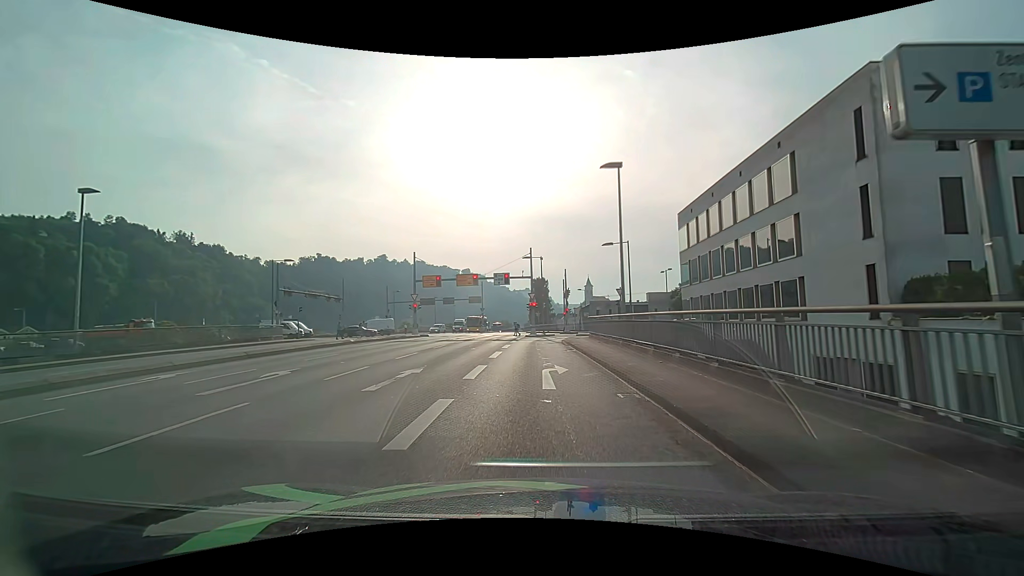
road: primary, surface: asphalt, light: Day
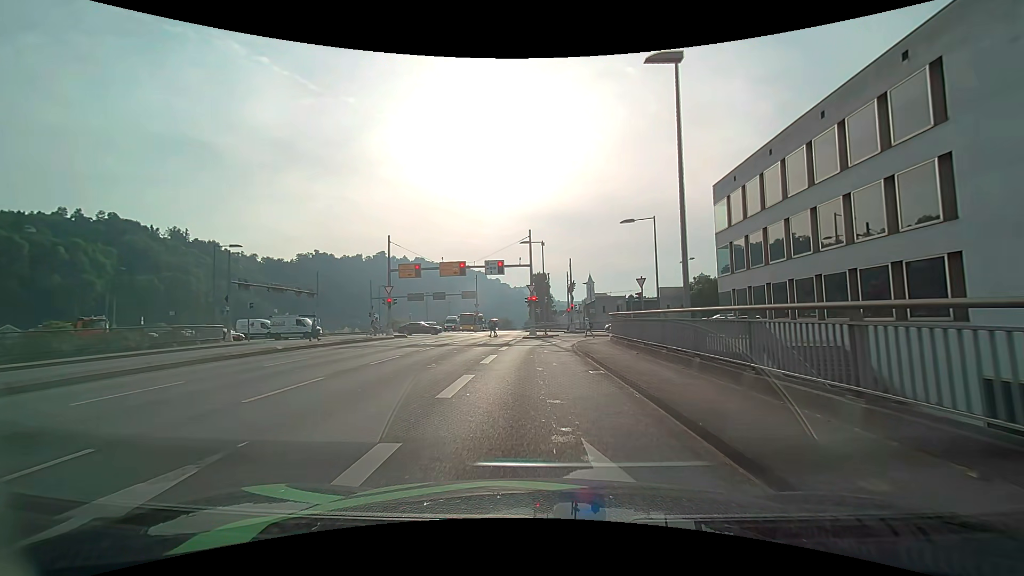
(0.0, +8.8) m; 0°
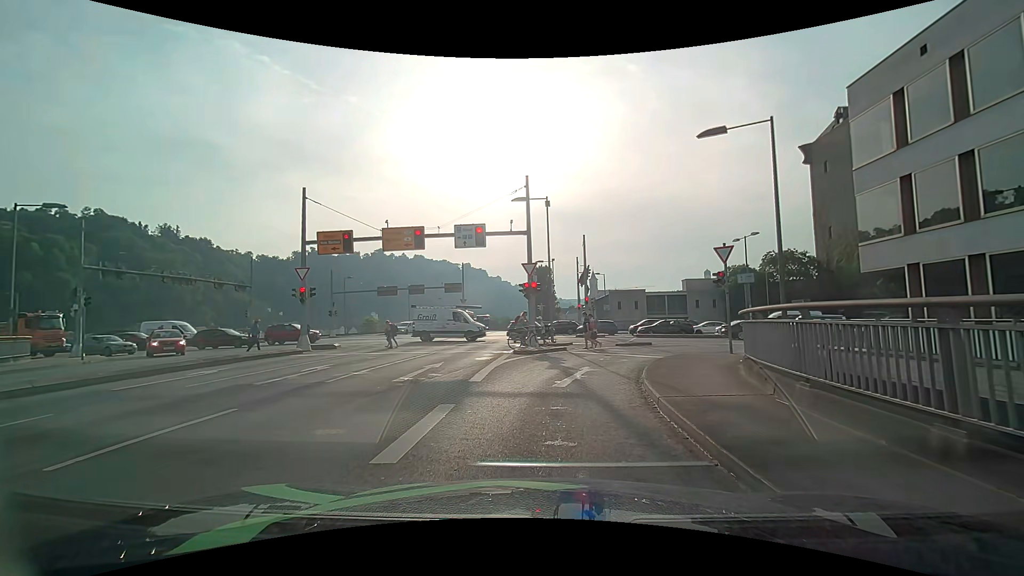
(0.0, +15.2) m; +1°
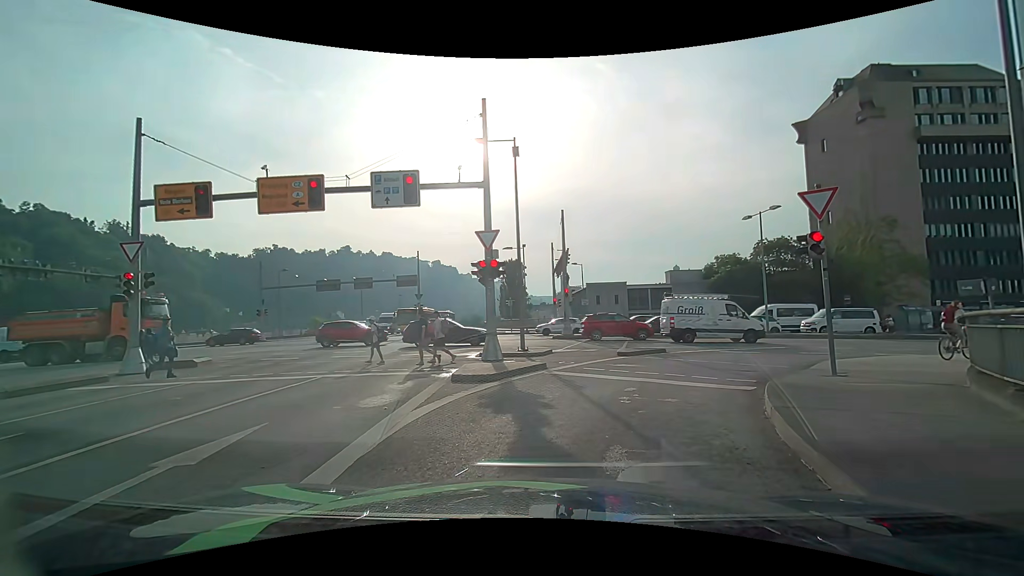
(0.0, +8.8) m; +3°
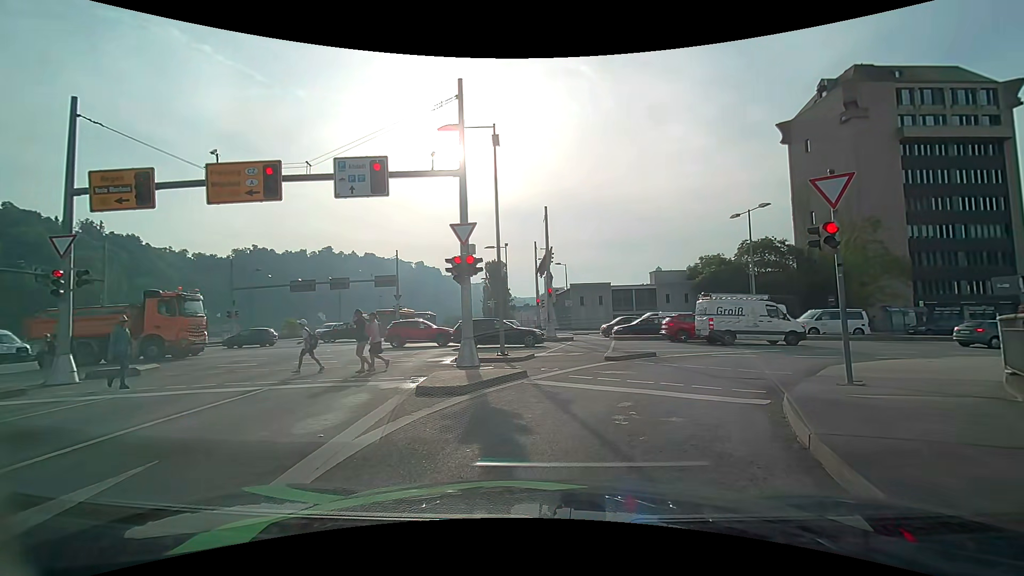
(0.0, +1.5) m; +2°
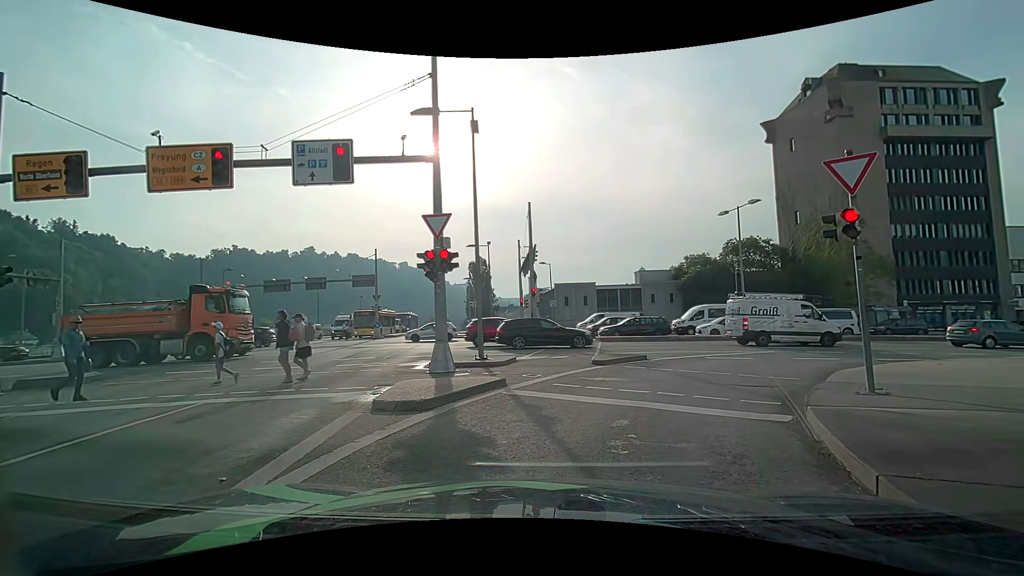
(0.0, +1.4) m; +4°
